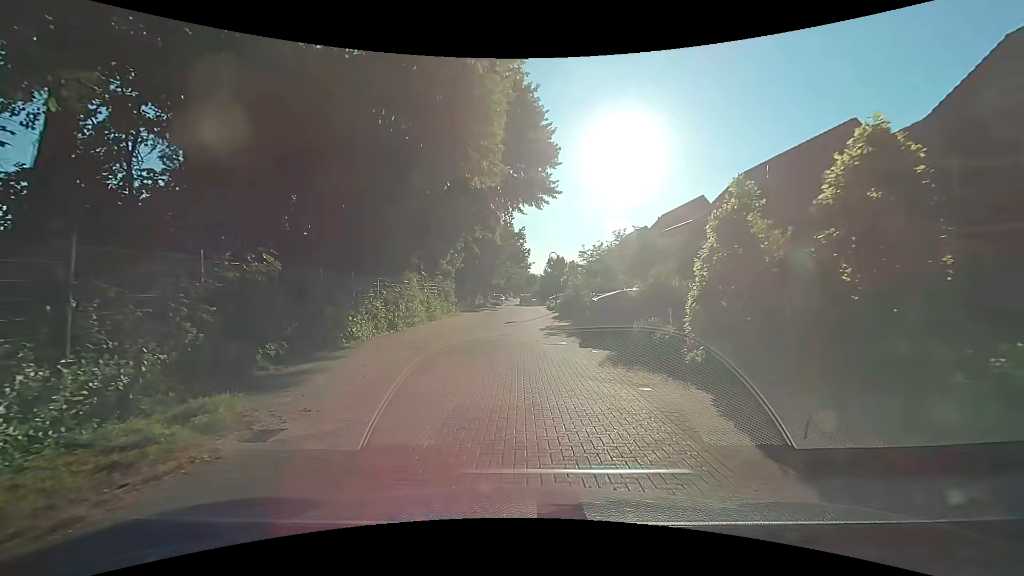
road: residential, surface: paving_stones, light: Day
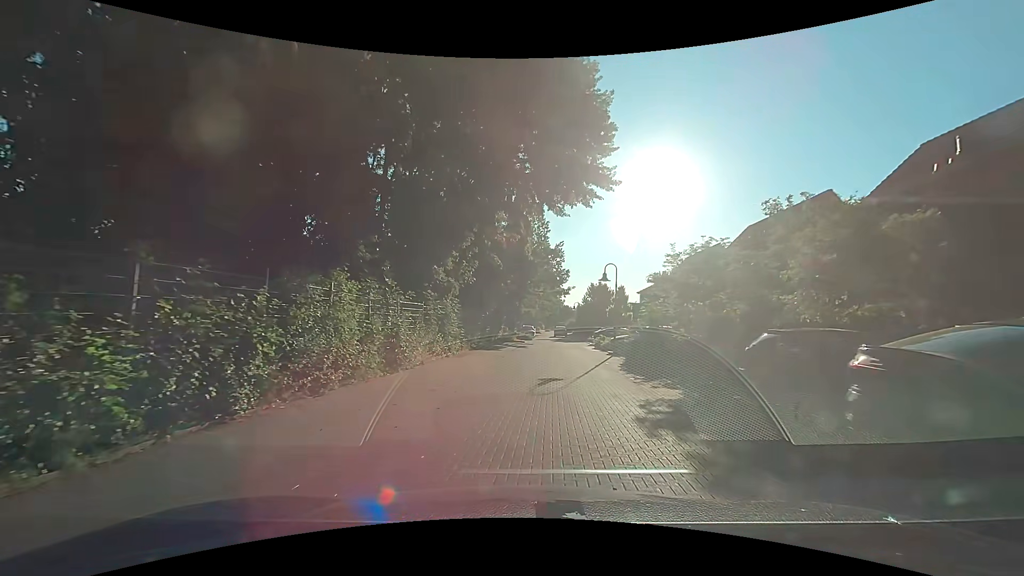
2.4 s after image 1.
(-0.2, +13.6) m; -2°
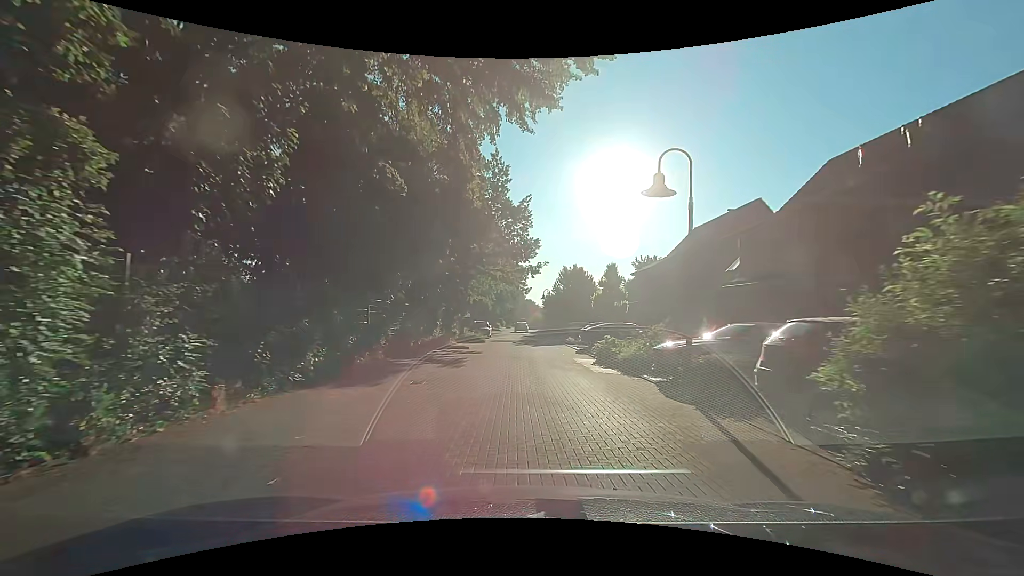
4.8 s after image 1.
(+0.7, +17.6) m; +5°
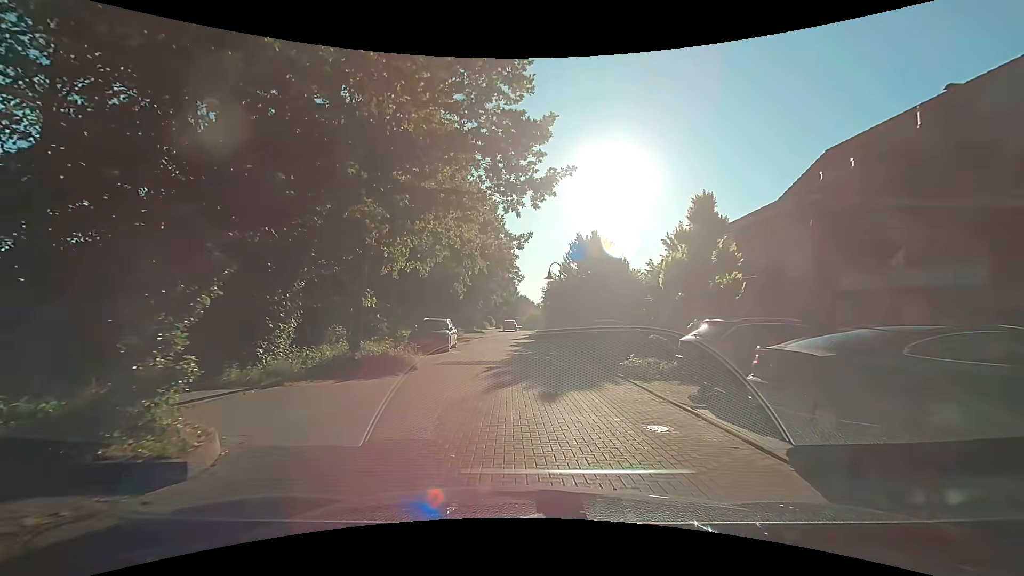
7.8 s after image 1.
(-0.1, +21.2) m; -1°
